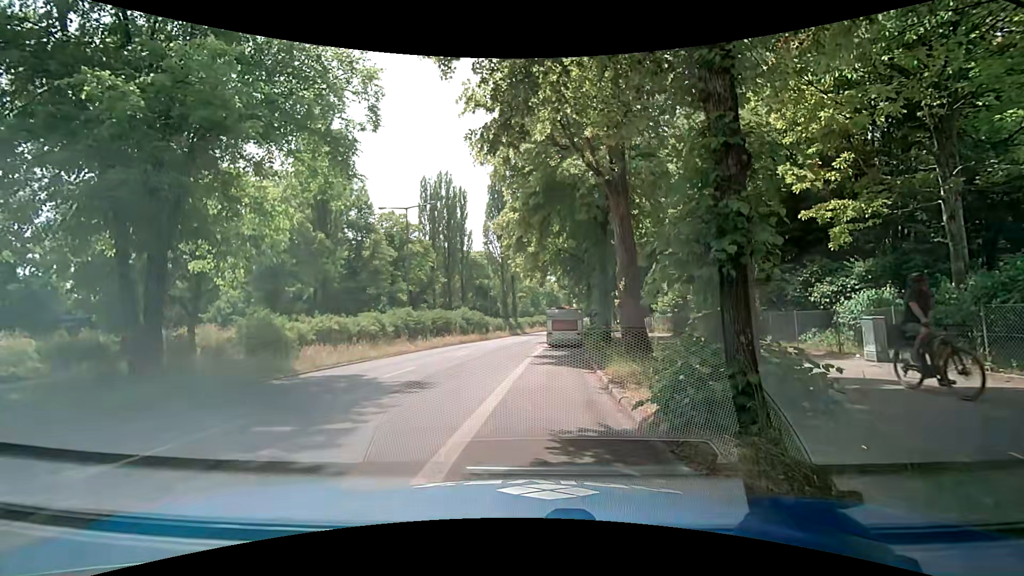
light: Day
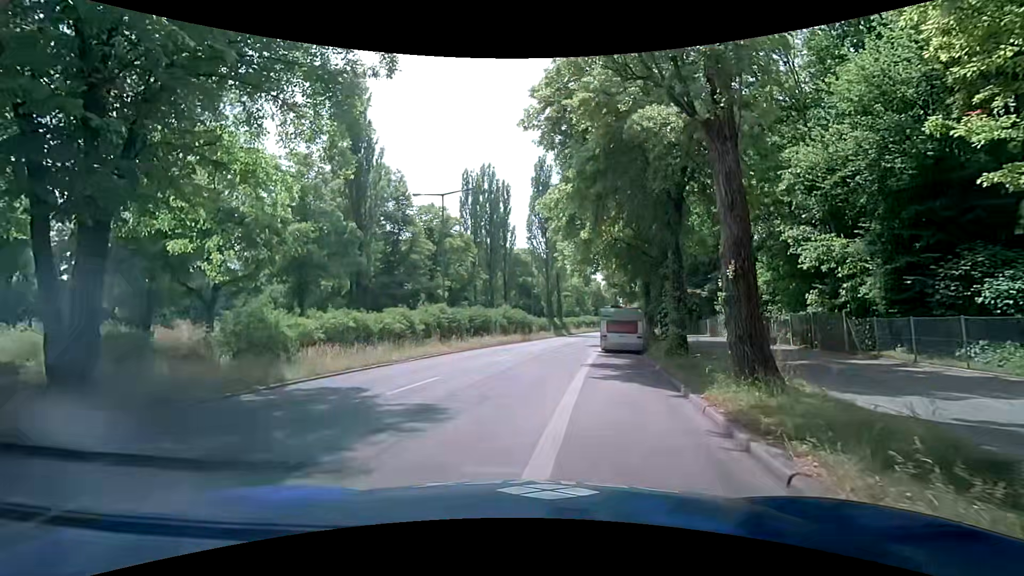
(-0.2, +4.3) m; -5°
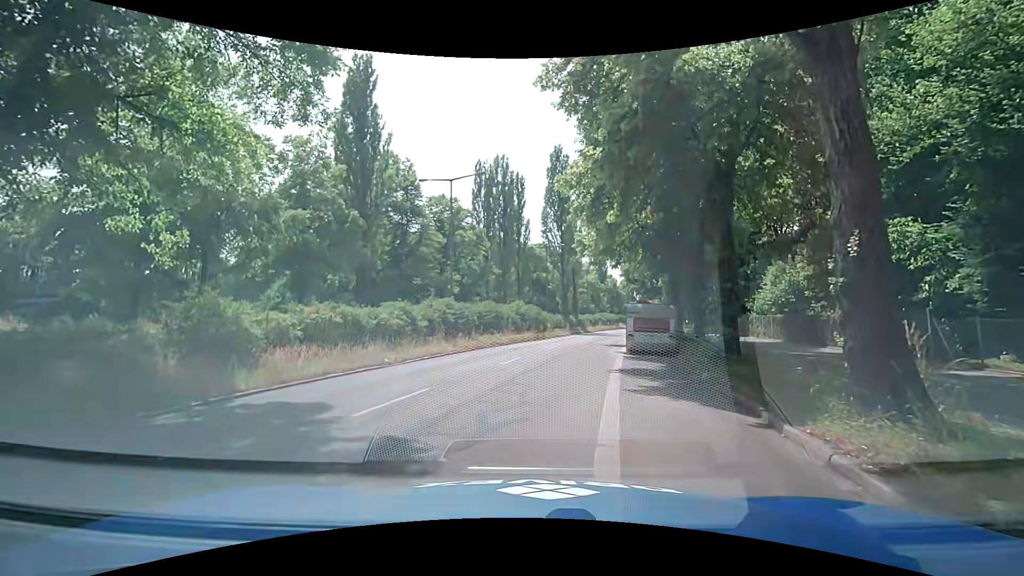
(0.0, +3.0) m; -3°
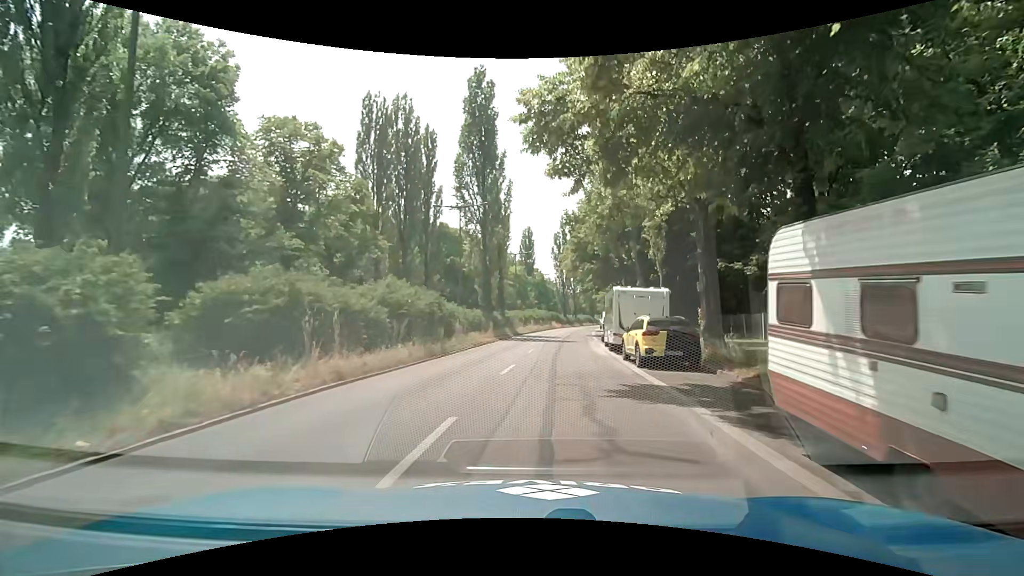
(+1.5, +21.3) m; +10°
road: secondary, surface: asphalt
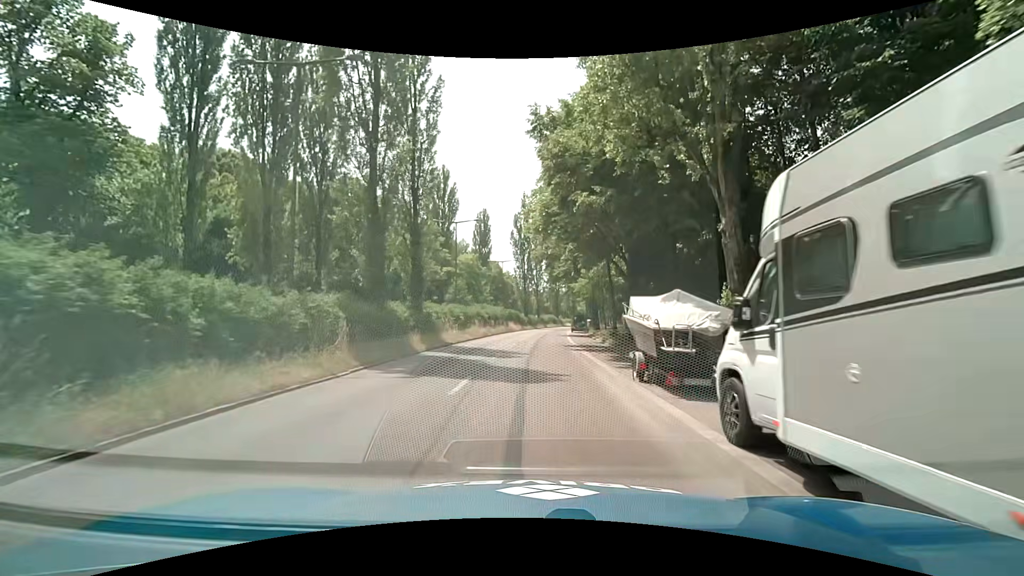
(+1.3, +22.1) m; +5°
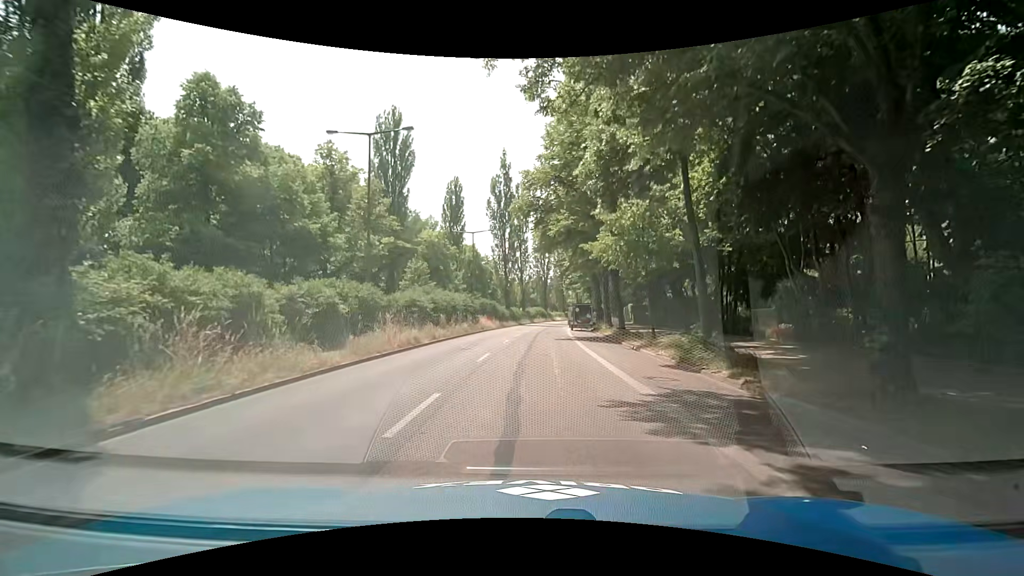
(+0.3, +21.1) m; +1°
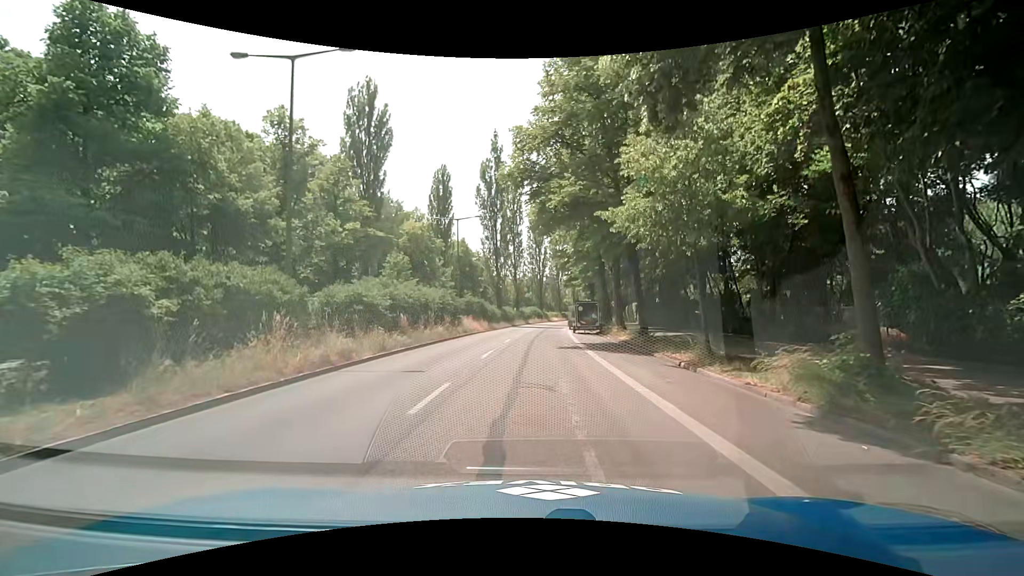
(+0.1, +7.5) m; +2°
